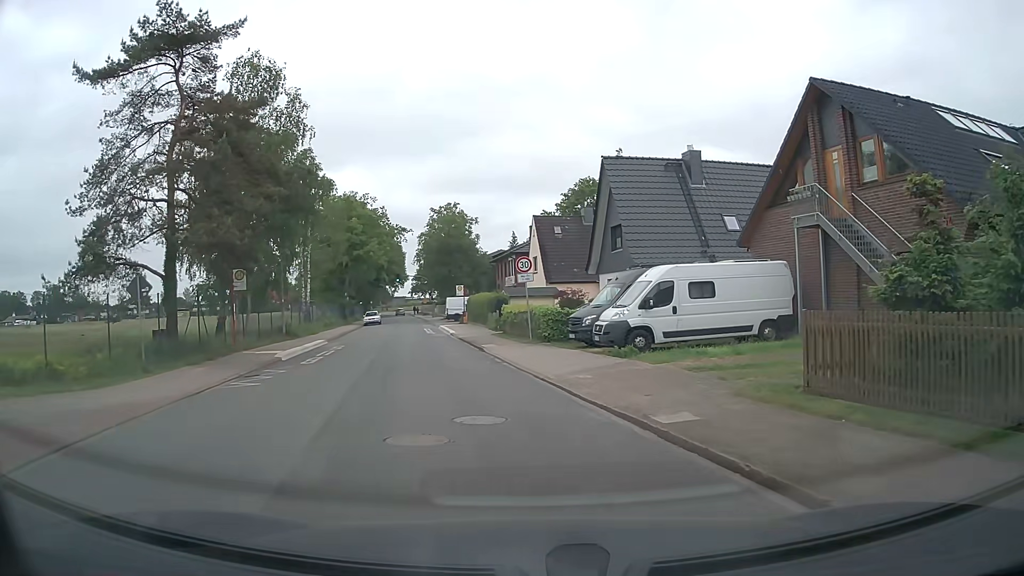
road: unclassified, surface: asphalt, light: Day
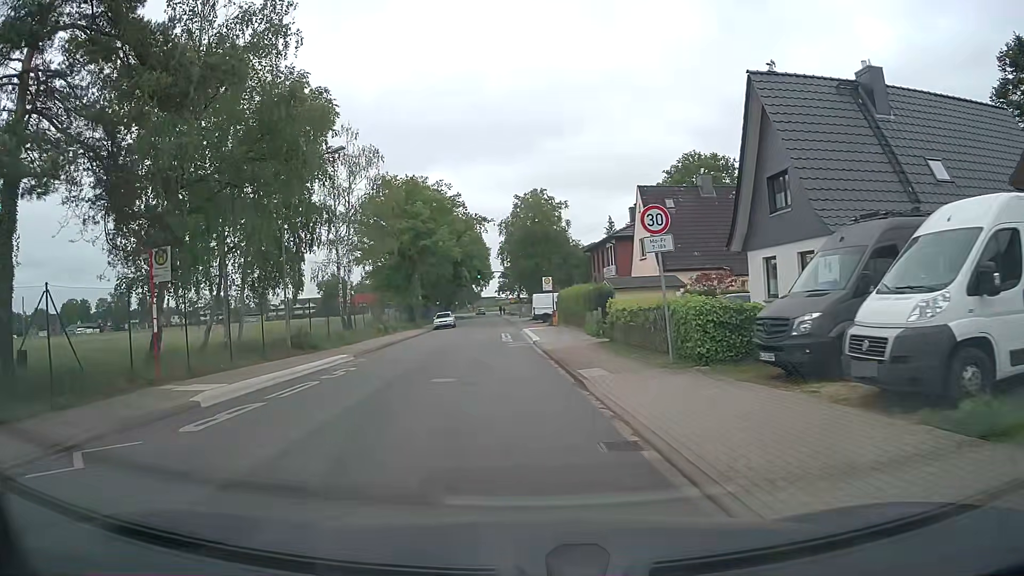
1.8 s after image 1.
(-0.8, +11.7) m; -9°
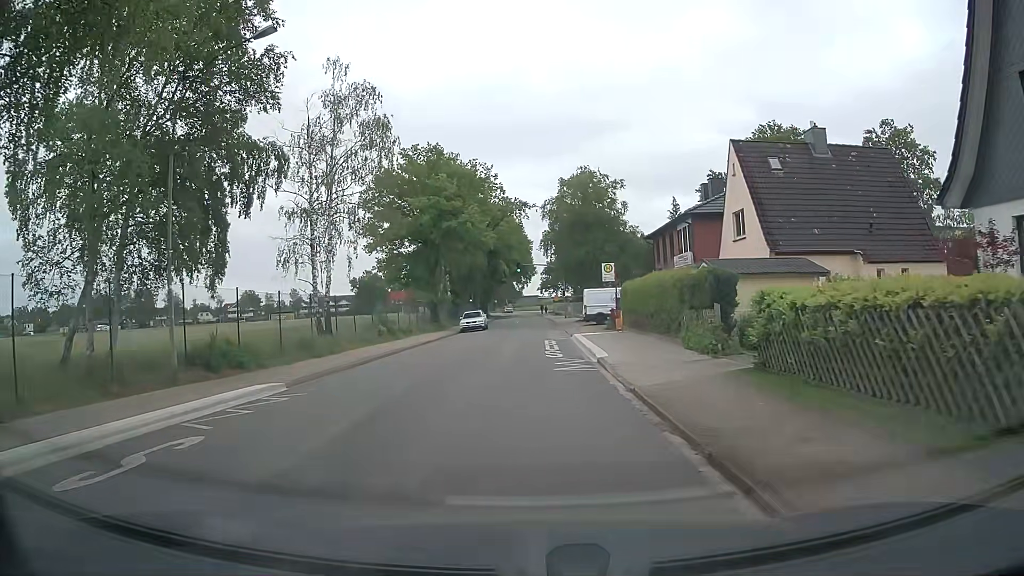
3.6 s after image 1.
(-0.3, +11.6) m; -3°
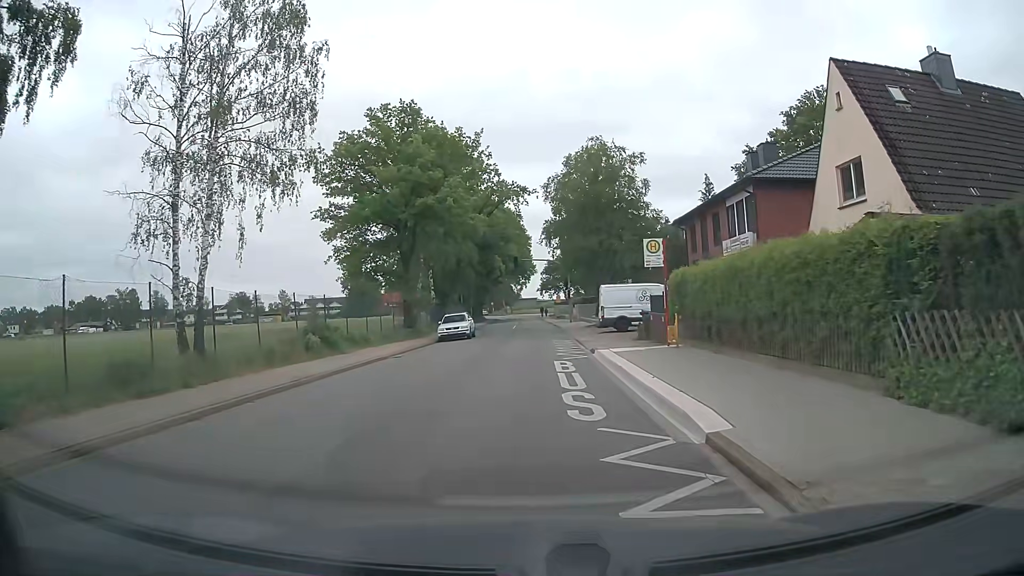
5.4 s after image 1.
(-0.1, +11.2) m; 0°
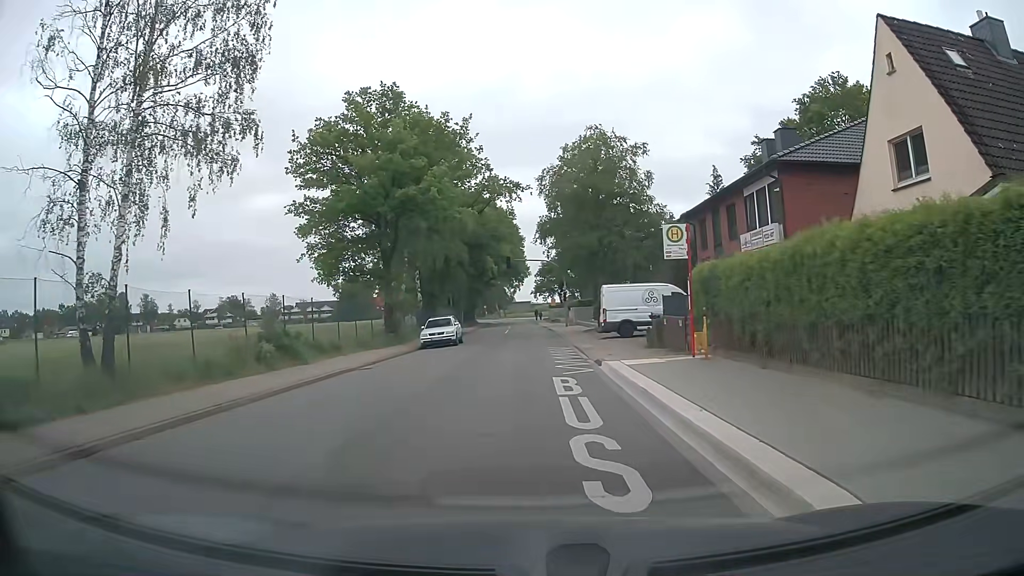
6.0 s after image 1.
(0.0, +3.8) m; 0°
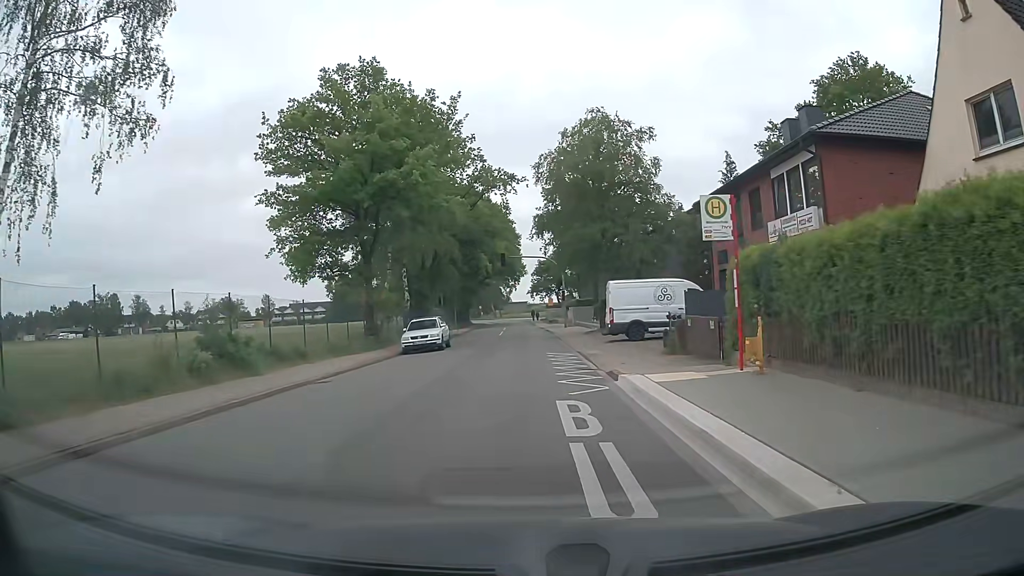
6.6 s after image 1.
(0.0, +4.0) m; +1°
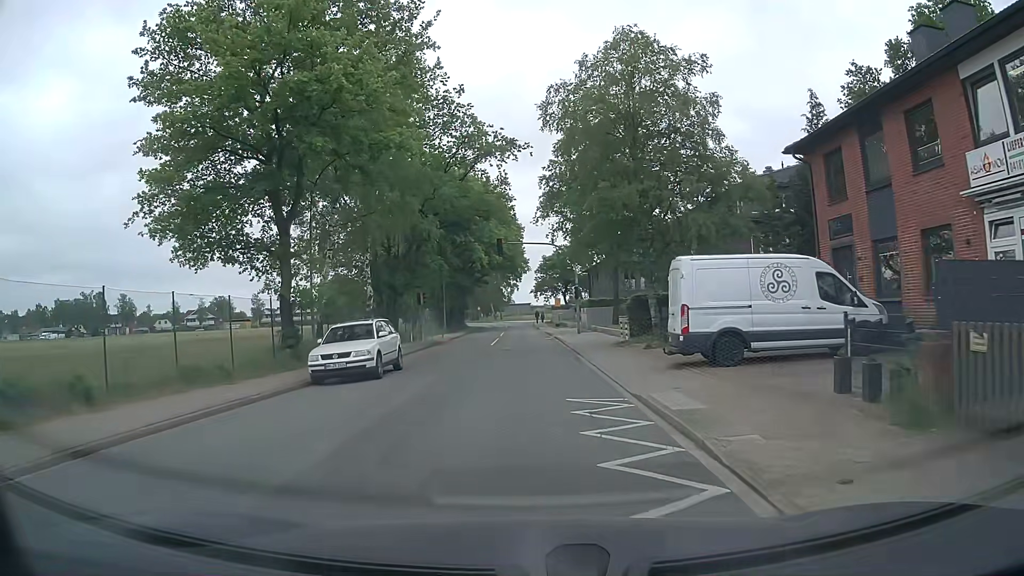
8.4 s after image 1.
(-0.1, +12.6) m; 0°
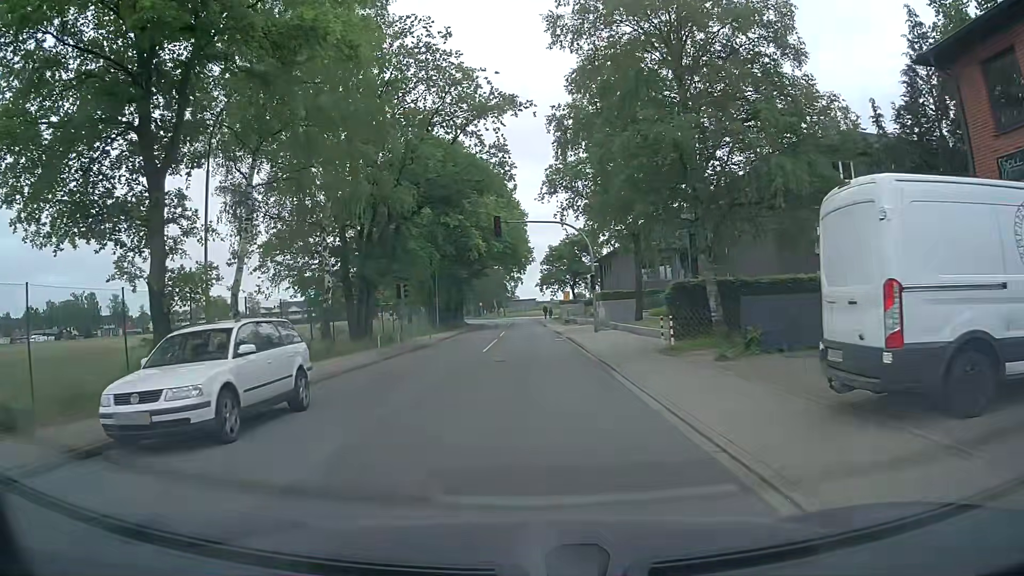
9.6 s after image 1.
(-0.1, +8.7) m; -1°
(0, +10) (0, +20) (0, +30) (0, +40) (0, +50) (0, +60) (0, +70) (0, +80) (-1, +90) (-3, +100) m
